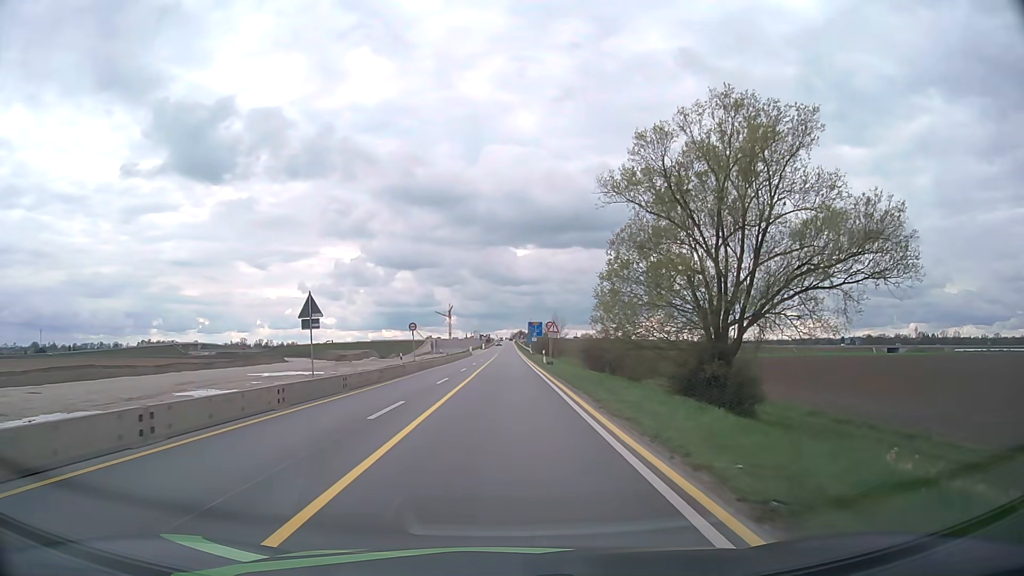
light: Day
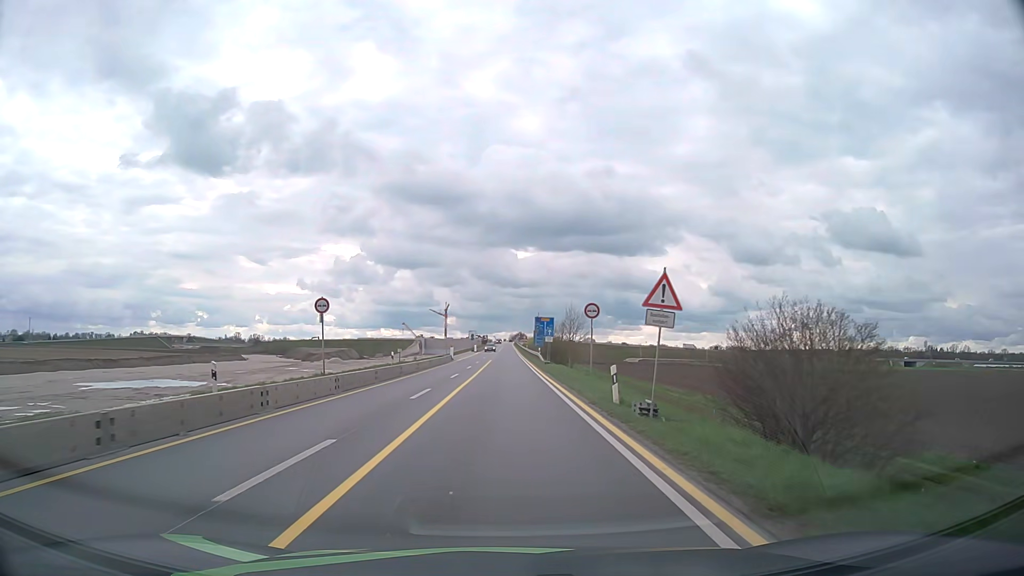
(0.0, +31.1) m; 0°
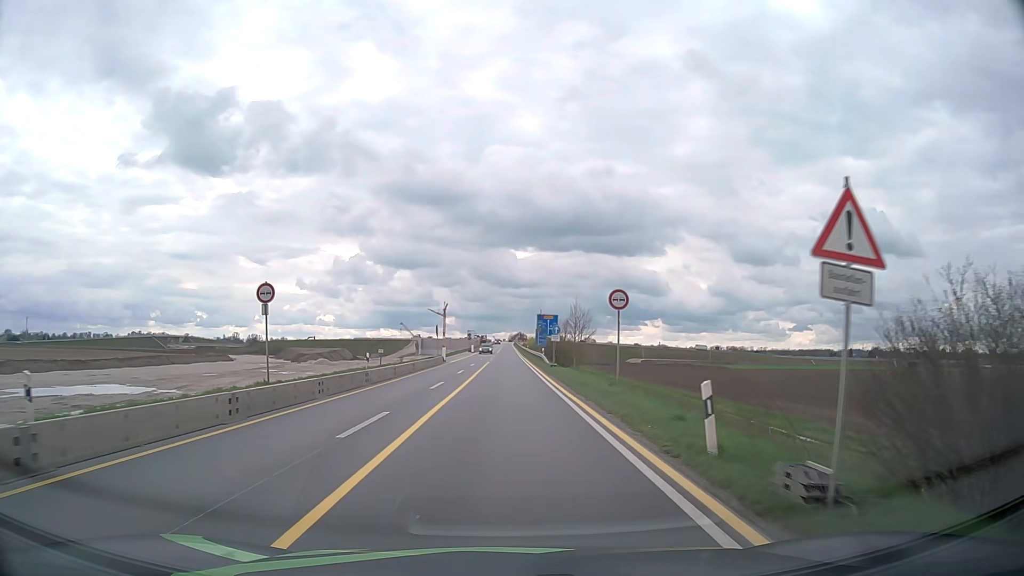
(0.0, +7.7) m; 0°
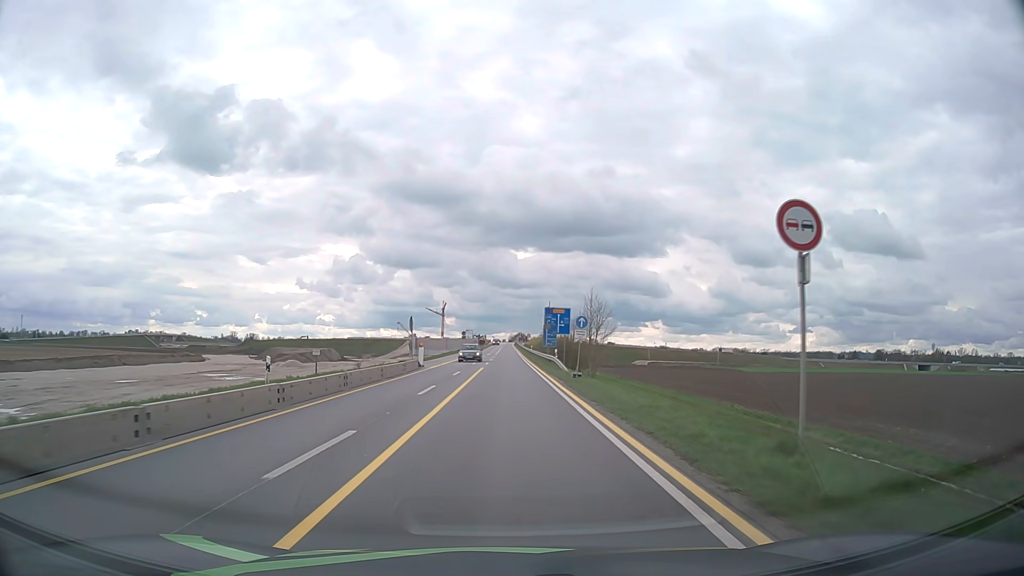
(0.0, +15.4) m; 0°
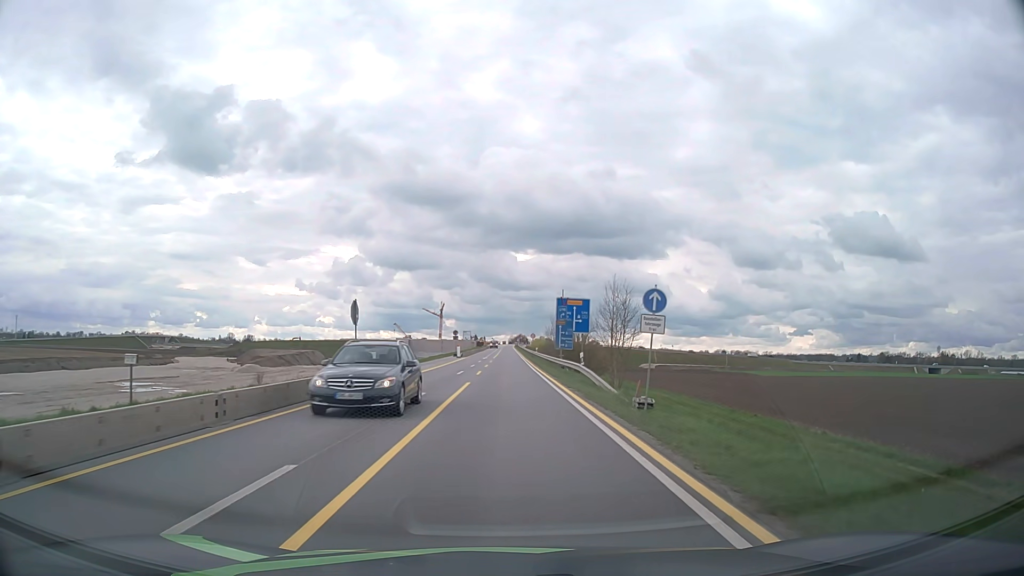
(0.0, +15.4) m; 0°
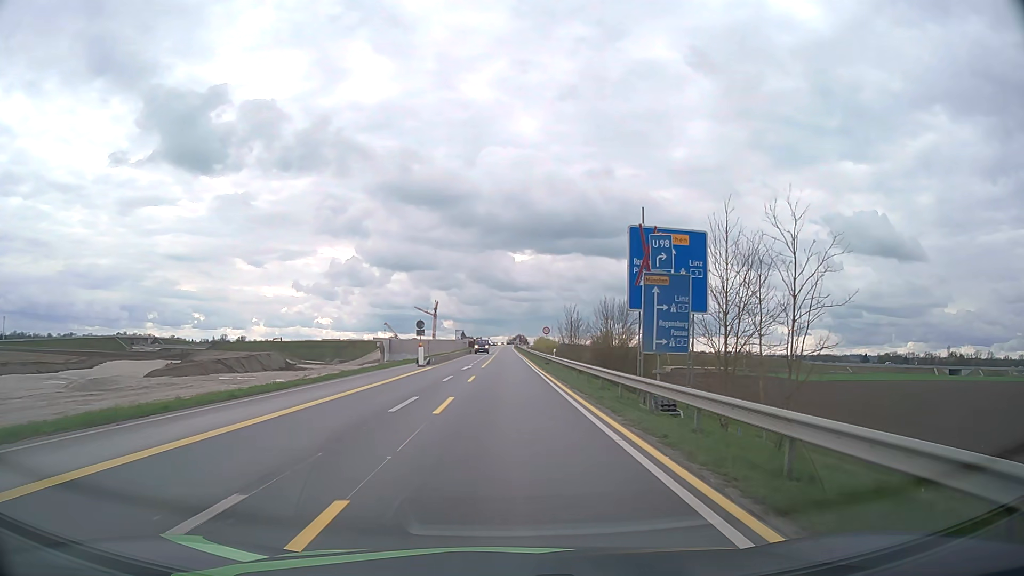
(+0.1, +30.9) m; 0°
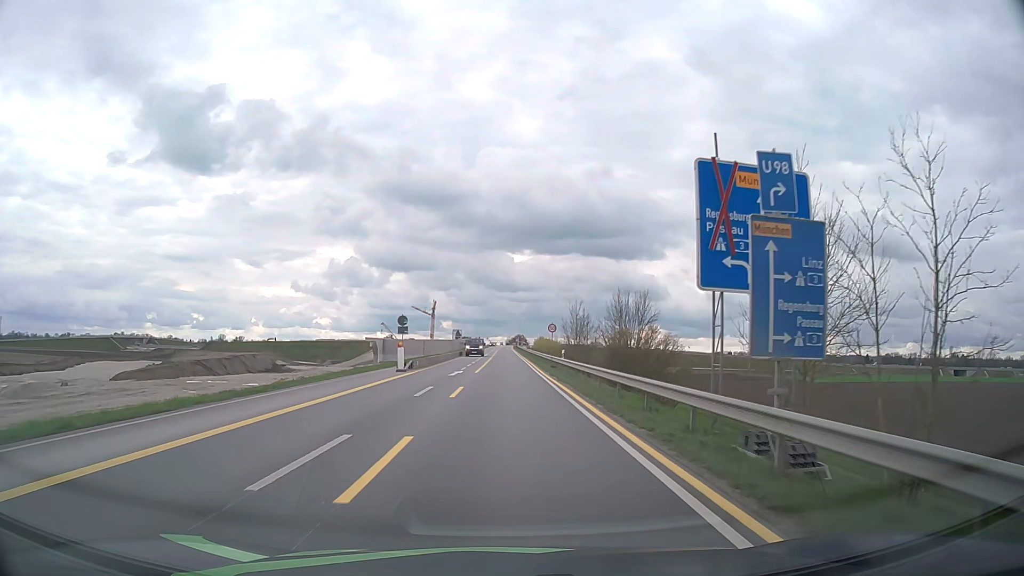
(0.0, +7.8) m; 0°
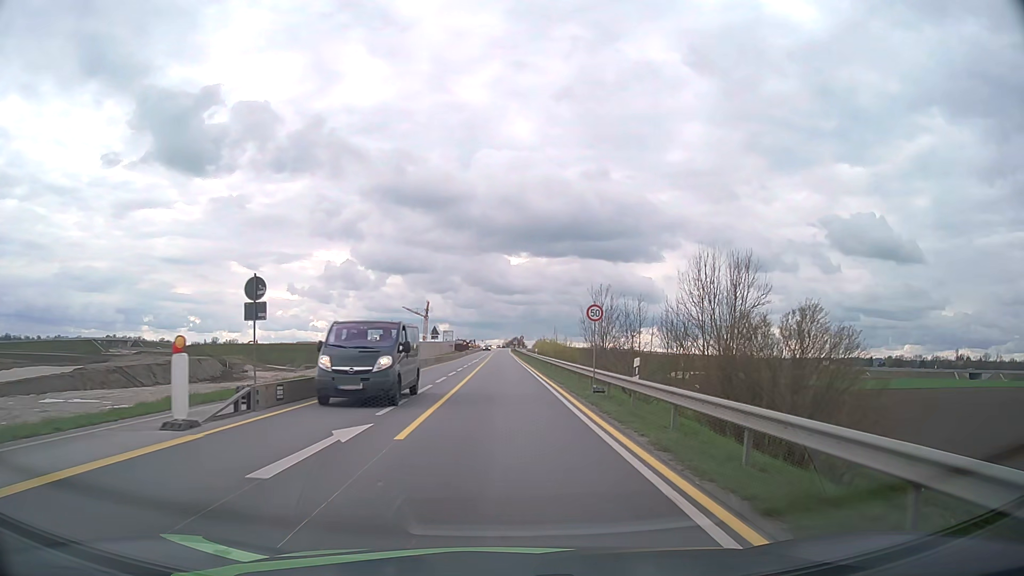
(0.0, +23.3) m; 0°
(0, +10) (0, +20) (0, +30) (0, +40) (0, +50) (0, +60) (0, +70) (0, +80) (-1, +90) (-1, +100) m
